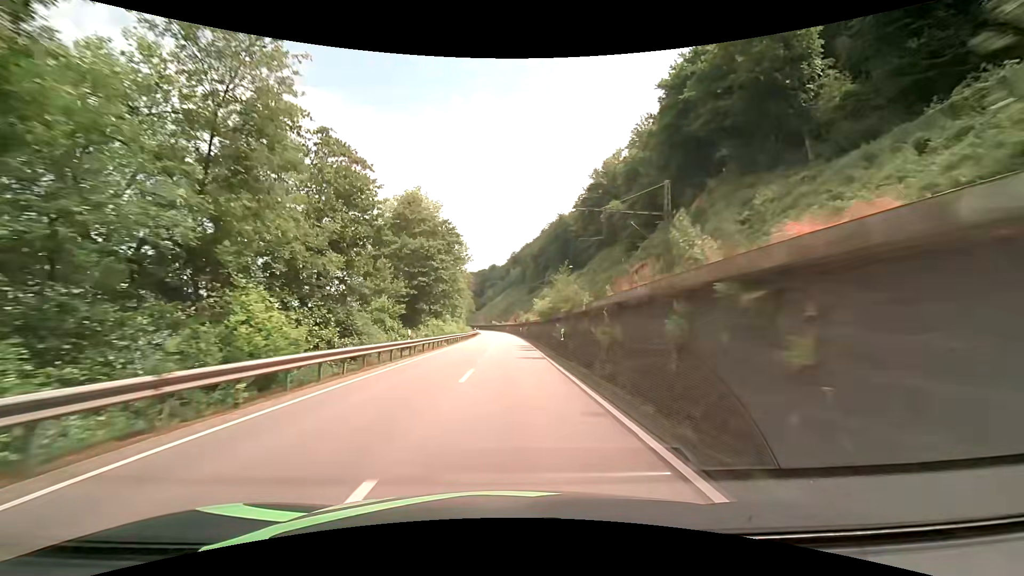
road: primary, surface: asphalt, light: Day
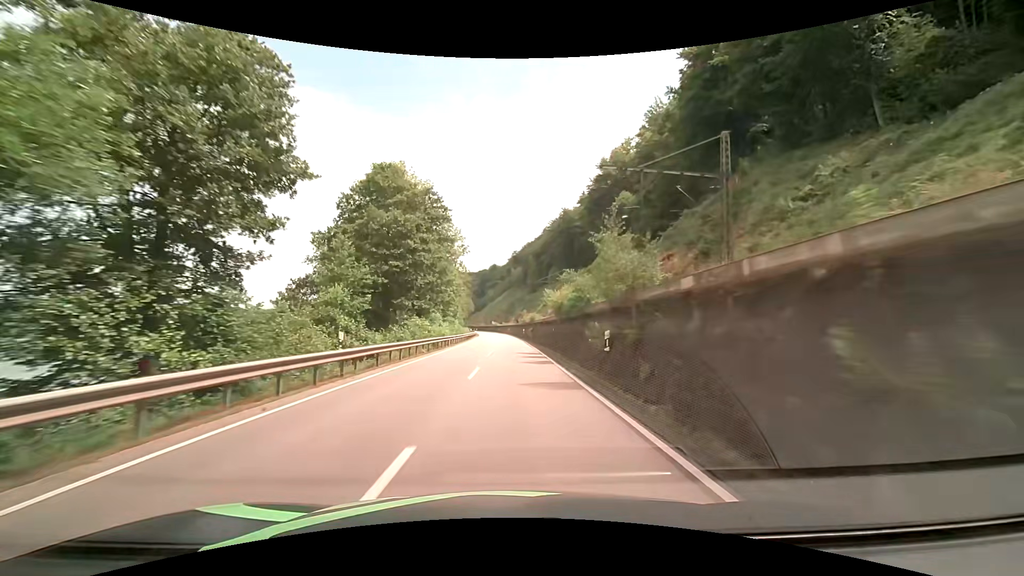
(-0.1, +10.6) m; -1°
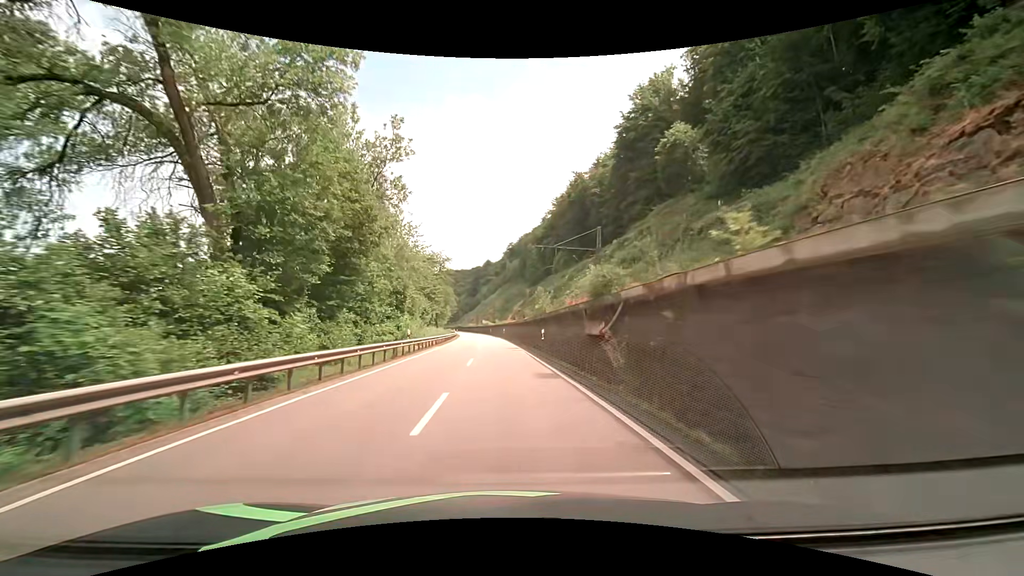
(0.0, +43.1) m; +1°
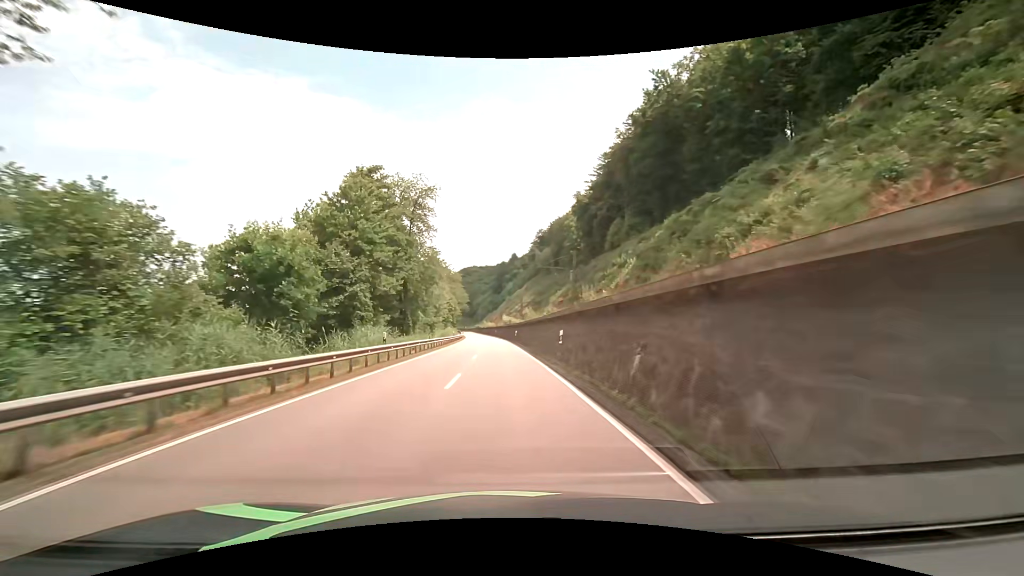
(-1.6, +54.7) m; -3°
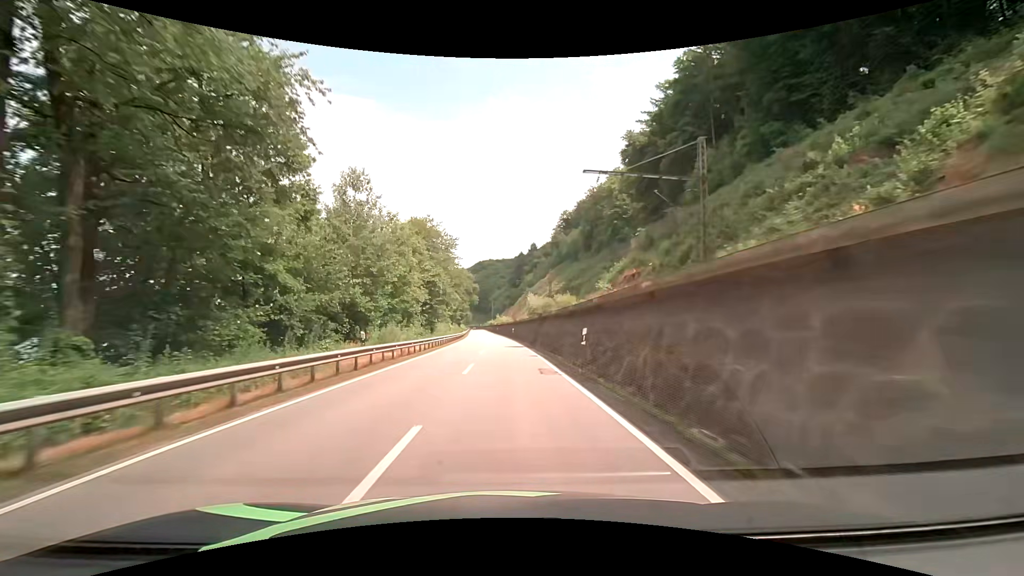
(-0.7, +44.4) m; -2°
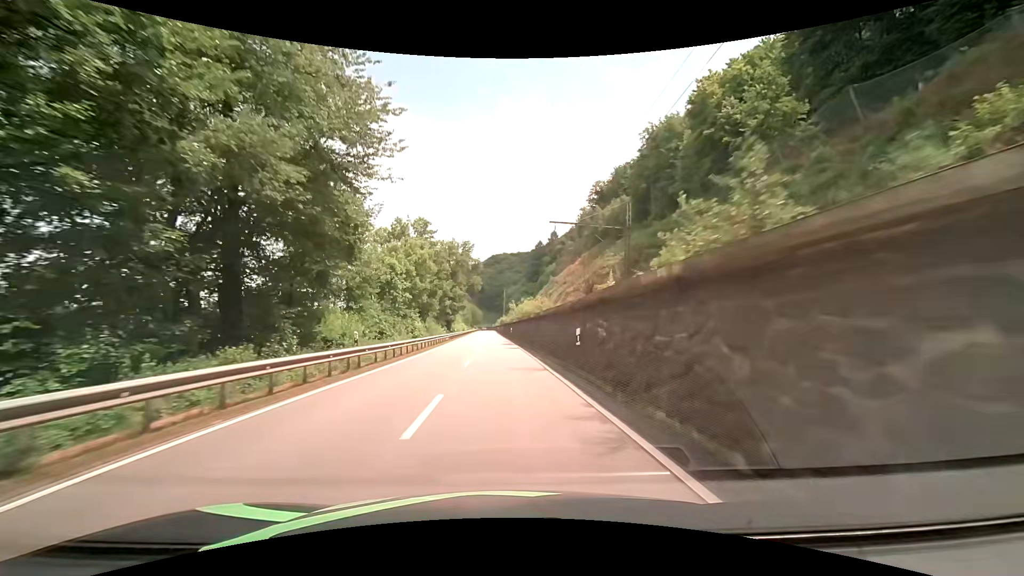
(-1.0, +56.5) m; -2°
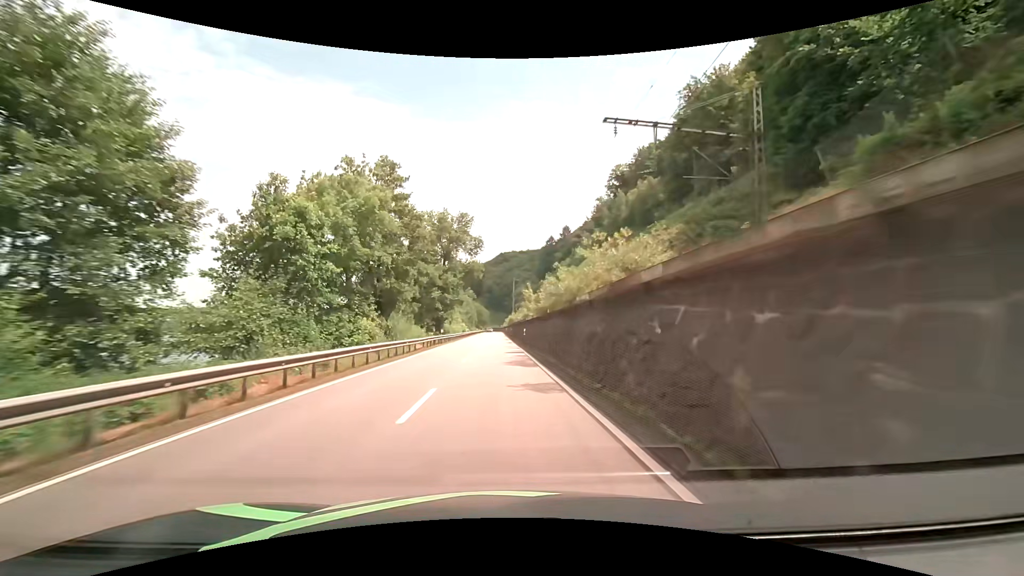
(-0.3, +23.0) m; -1°
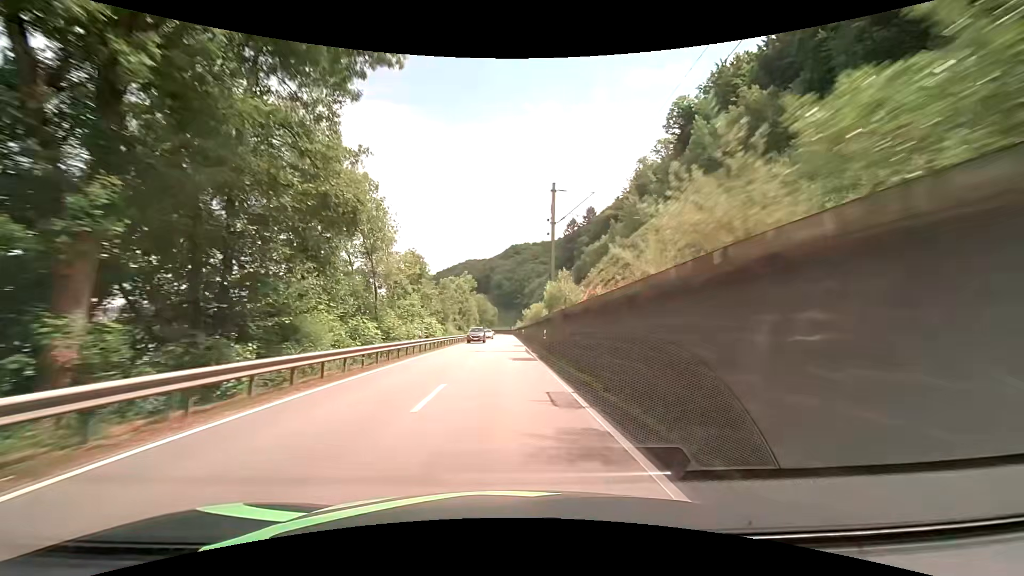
(-0.8, +58.7) m; -1°
(0, +10) (0, +20) (0, +30) (0, +40) (0, +50) (0, +60) (0, +70) (0, +80) (0, +90) (0, +100) m
